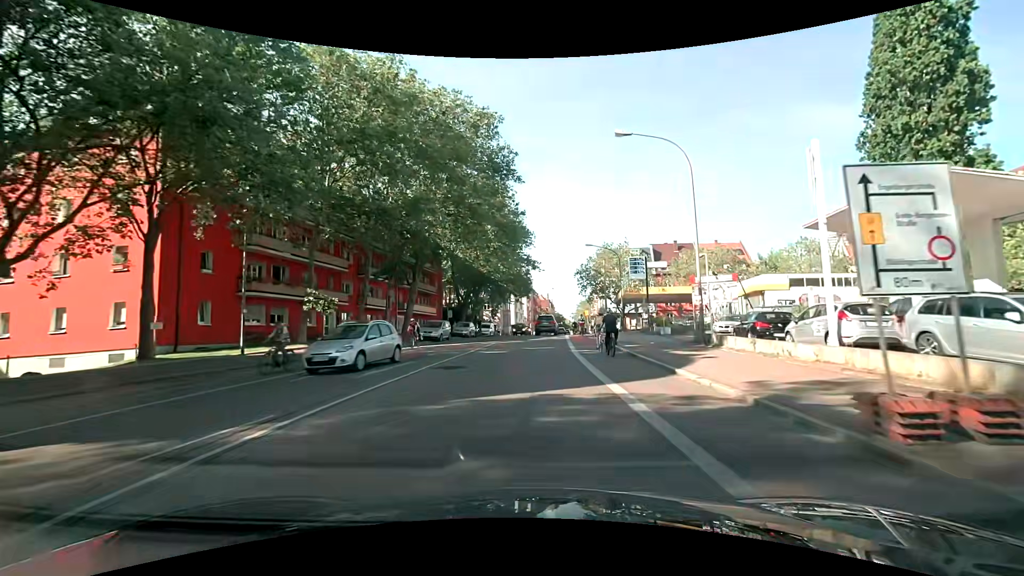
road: secondary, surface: asphalt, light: Day
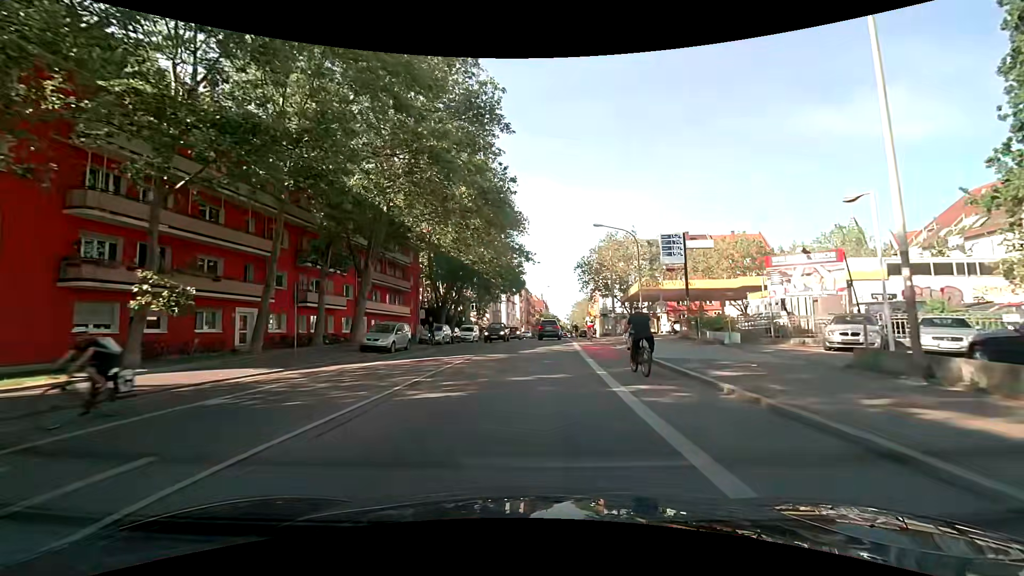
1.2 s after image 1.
(+0.2, +12.1) m; +2°
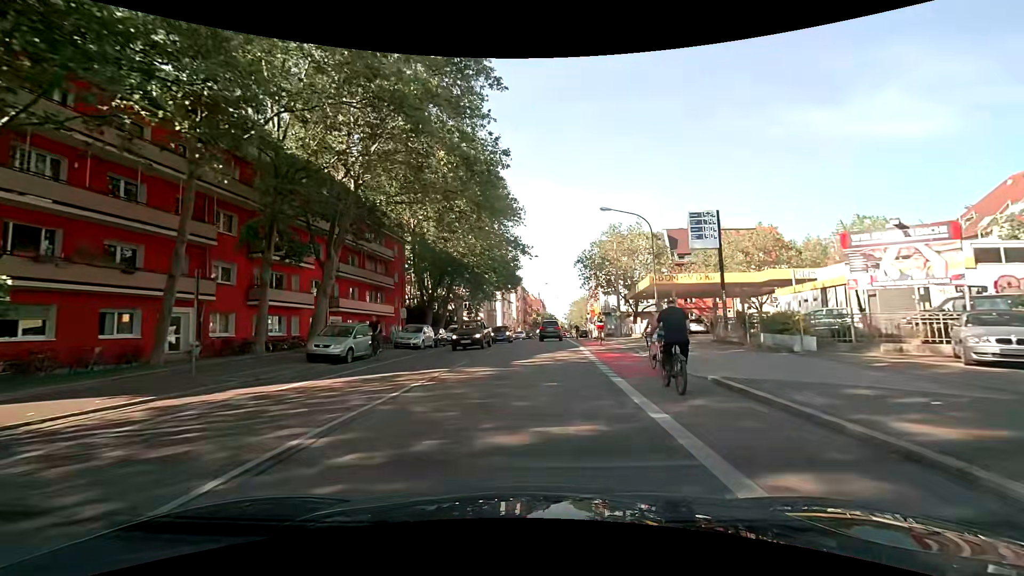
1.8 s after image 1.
(0.0, +6.0) m; 0°
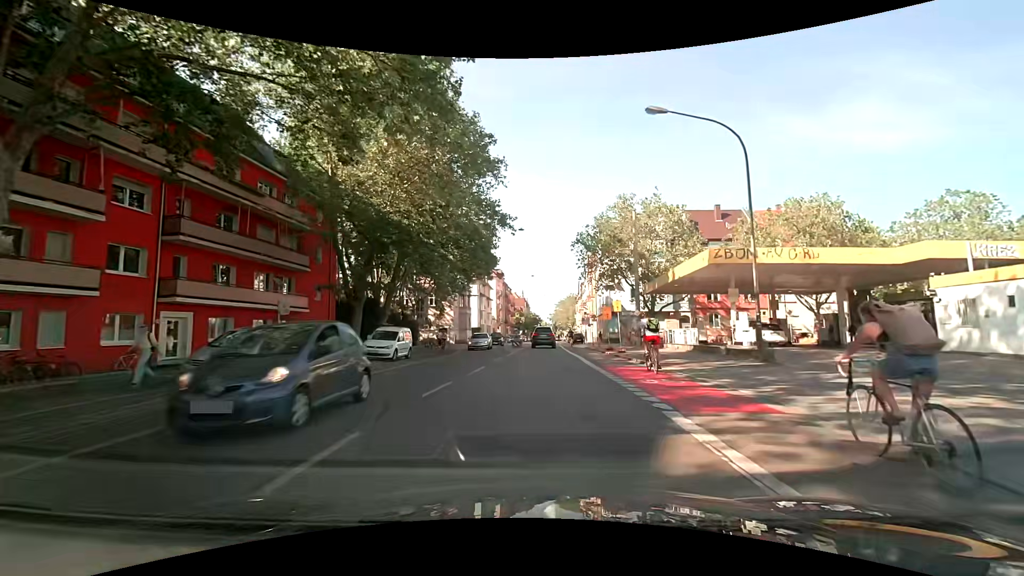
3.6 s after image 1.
(+0.1, +17.7) m; +2°
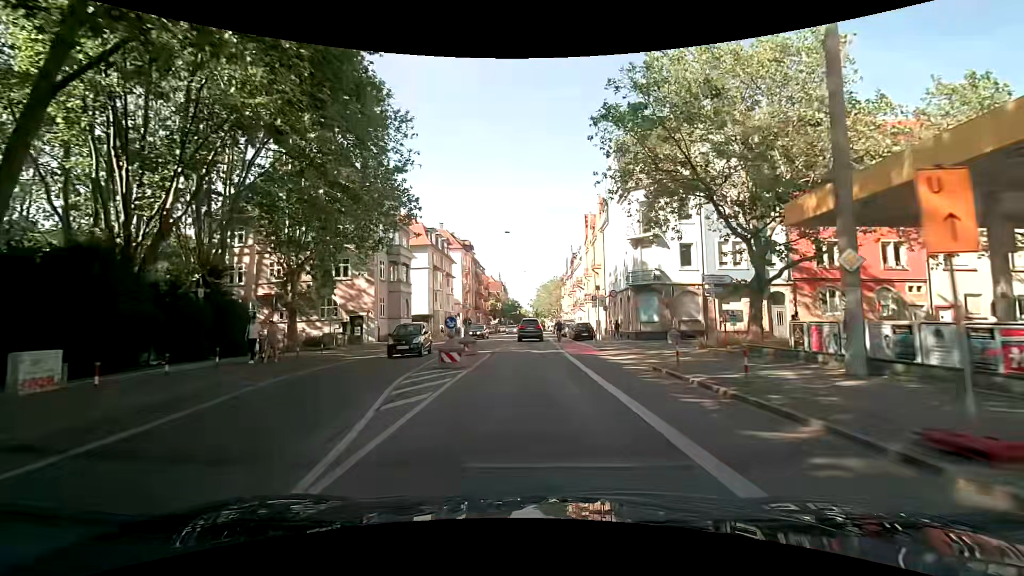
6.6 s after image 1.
(+0.4, +28.5) m; +2°
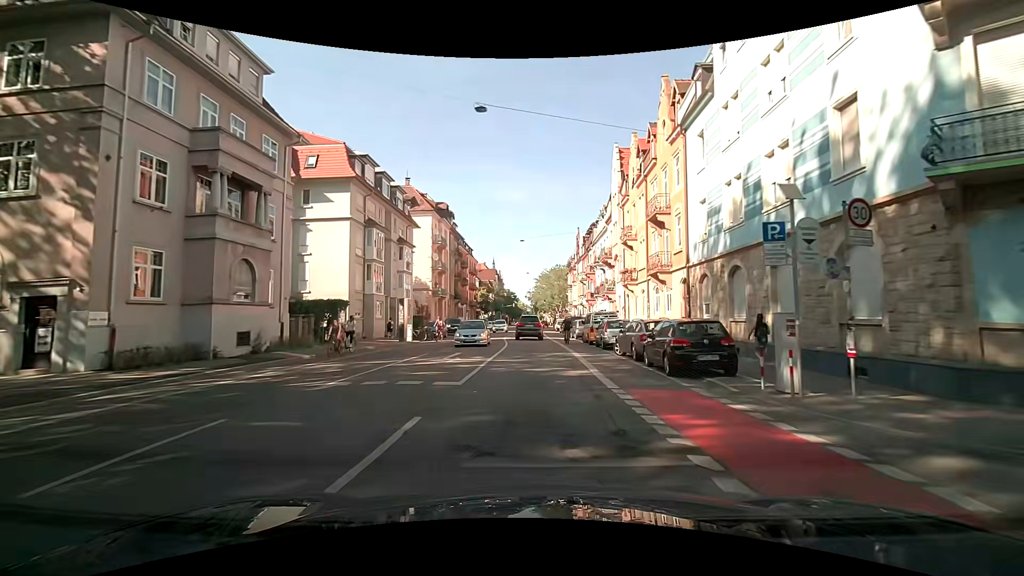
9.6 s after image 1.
(-0.3, +27.7) m; -1°
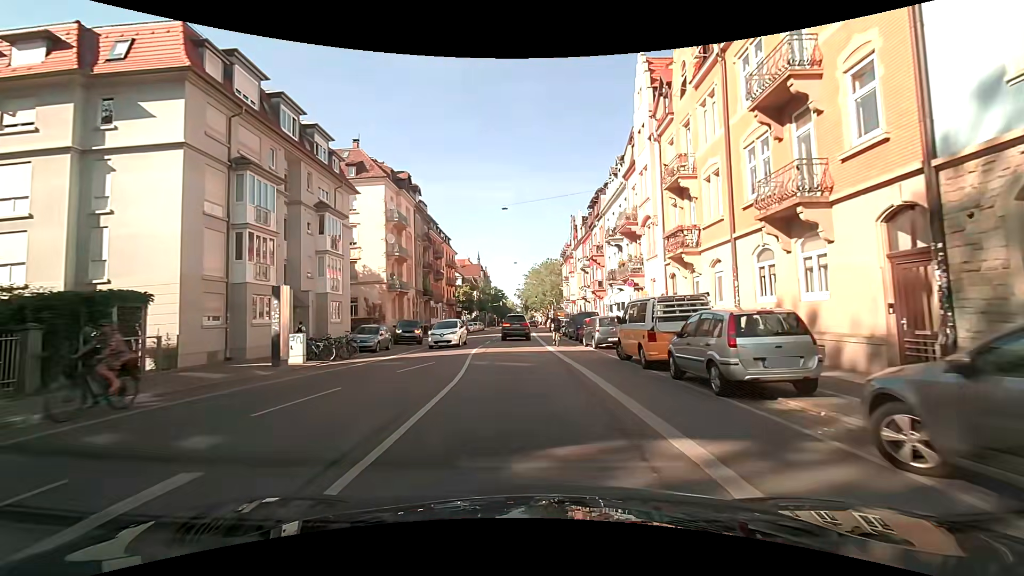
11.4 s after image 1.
(+0.5, +16.2) m; +2°
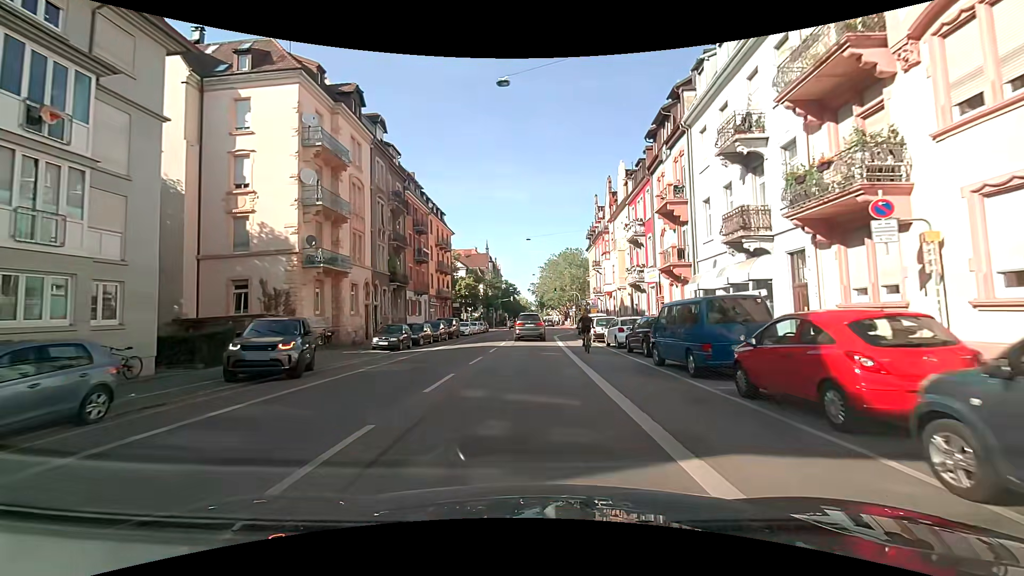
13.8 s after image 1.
(-0.3, +21.4) m; -1°
(0, +10) (0, +20) (0, +30) (+1, +40) (+2, +50) (+2, +60) (+3, +70) (+3, +80) (+3, +90) (+3, +100) m
